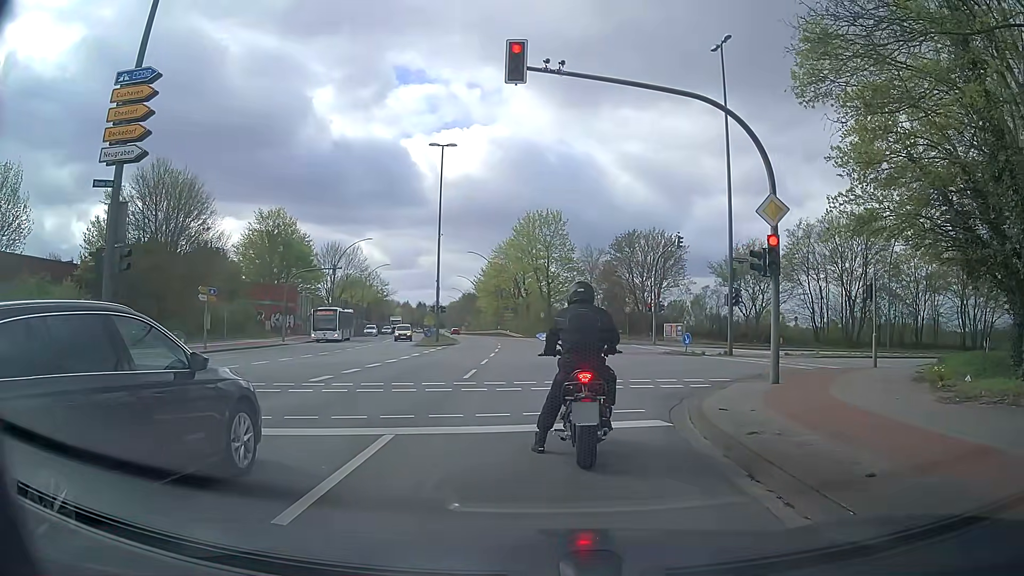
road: secondary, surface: asphalt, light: Day
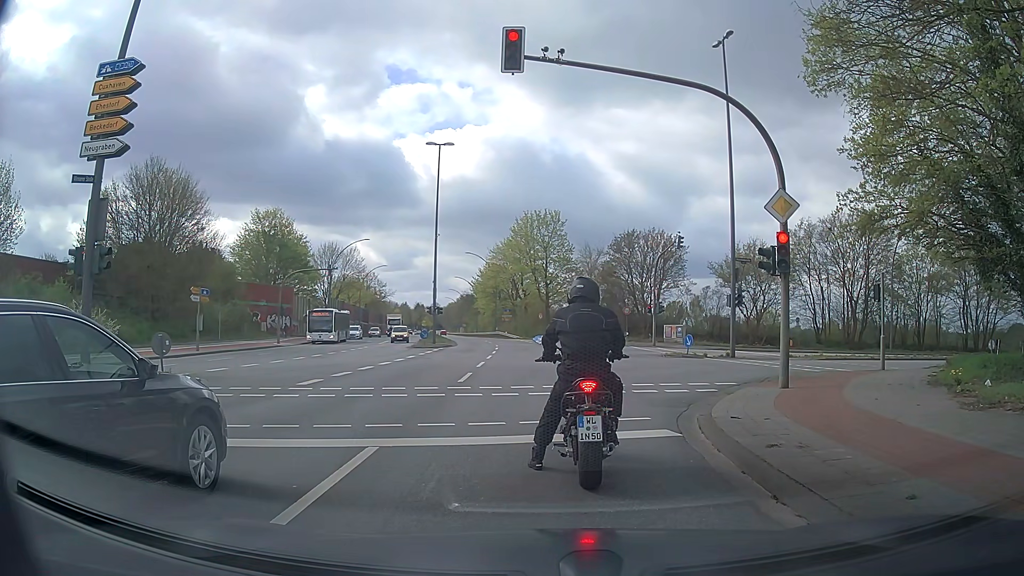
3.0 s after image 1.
(0.0, +0.7) m; 0°
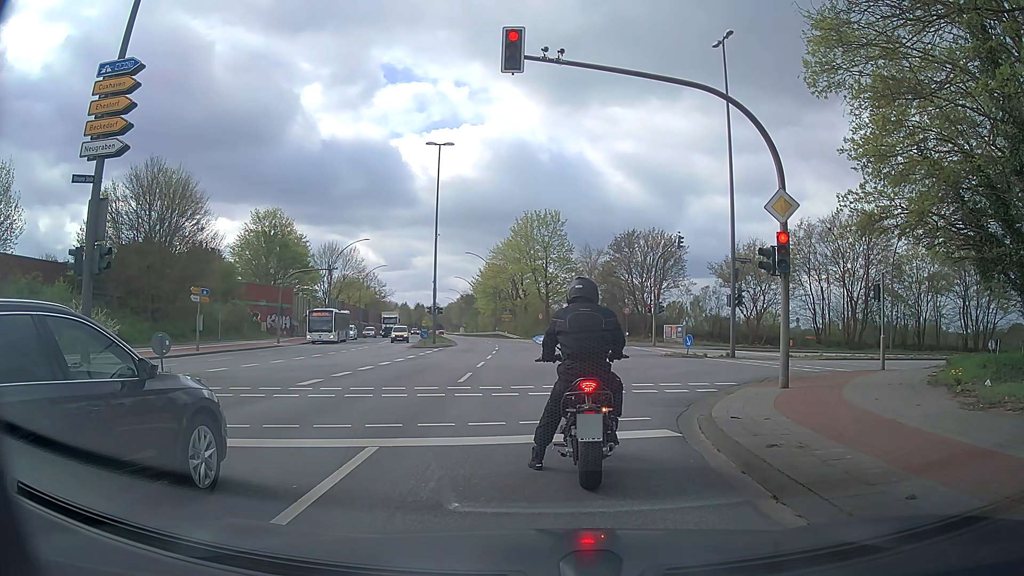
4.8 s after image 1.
(0.0, 0.0) m; 0°
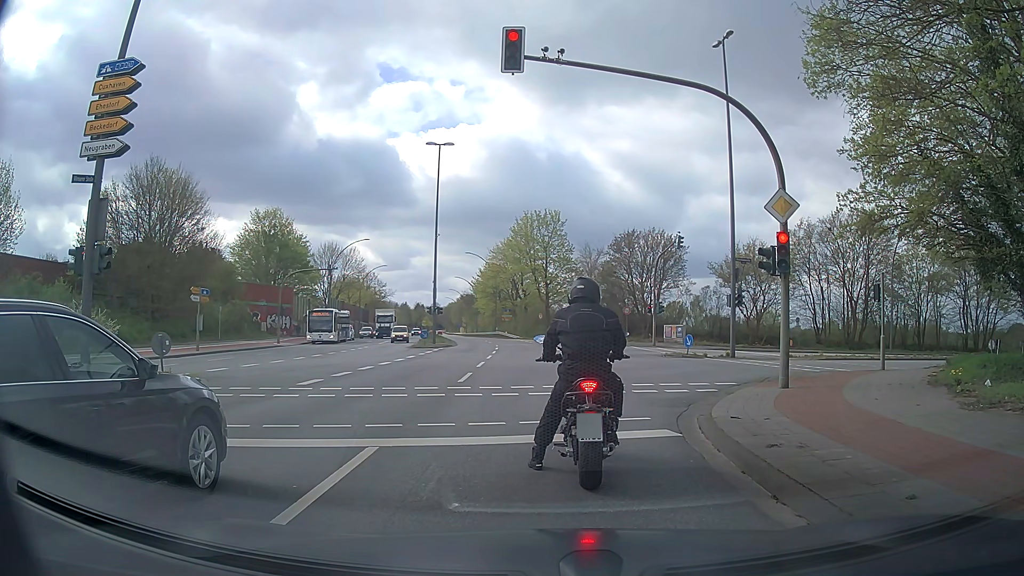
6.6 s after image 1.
(0.0, 0.0) m; 0°
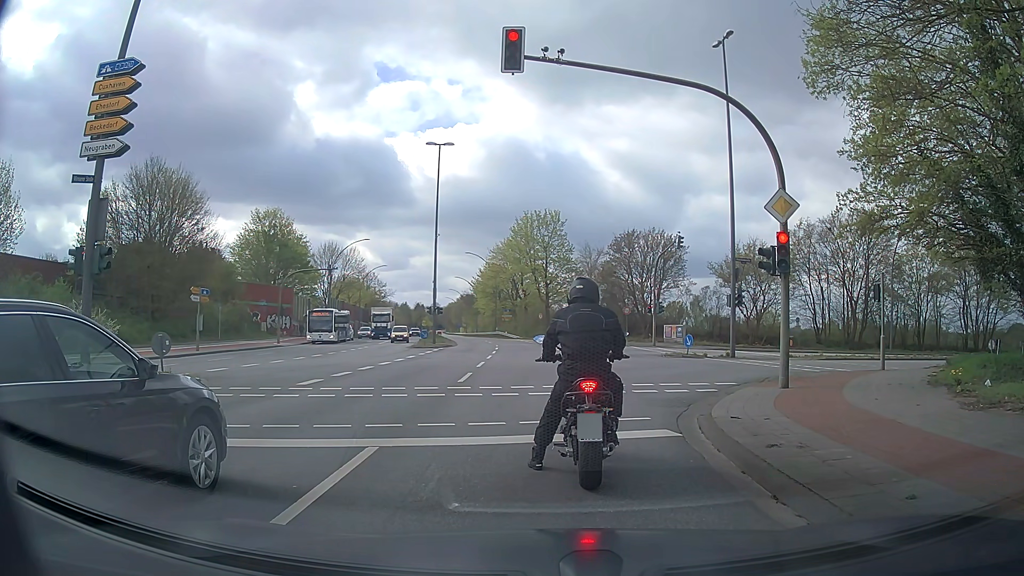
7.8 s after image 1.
(0.0, 0.0) m; 0°
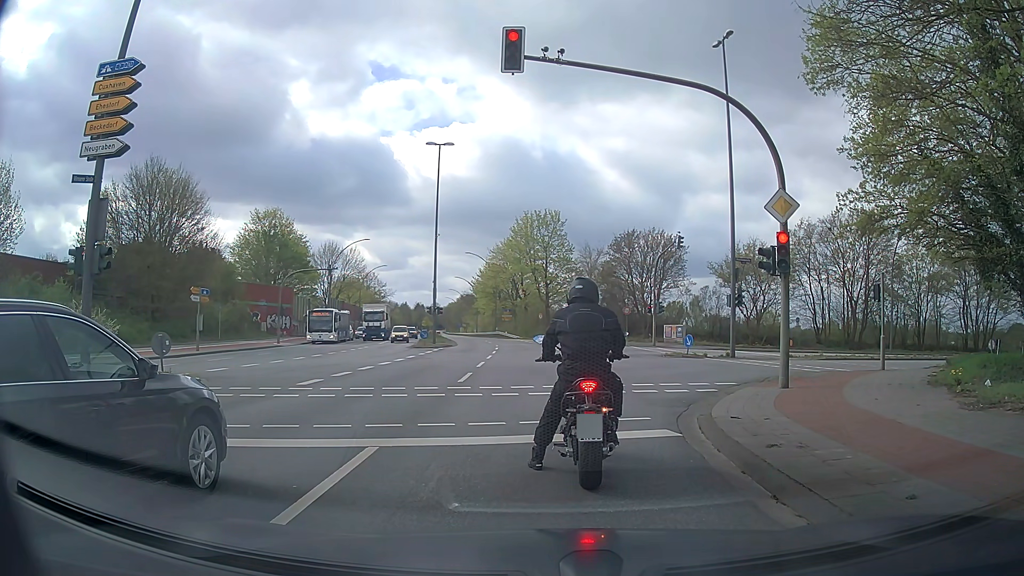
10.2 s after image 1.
(0.0, 0.0) m; 0°
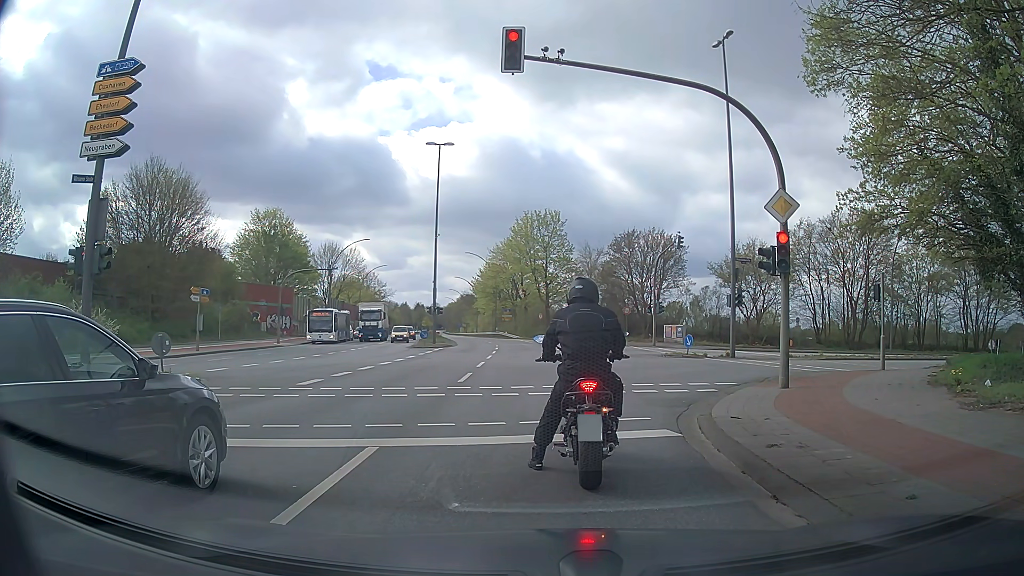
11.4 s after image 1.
(0.0, 0.0) m; 0°
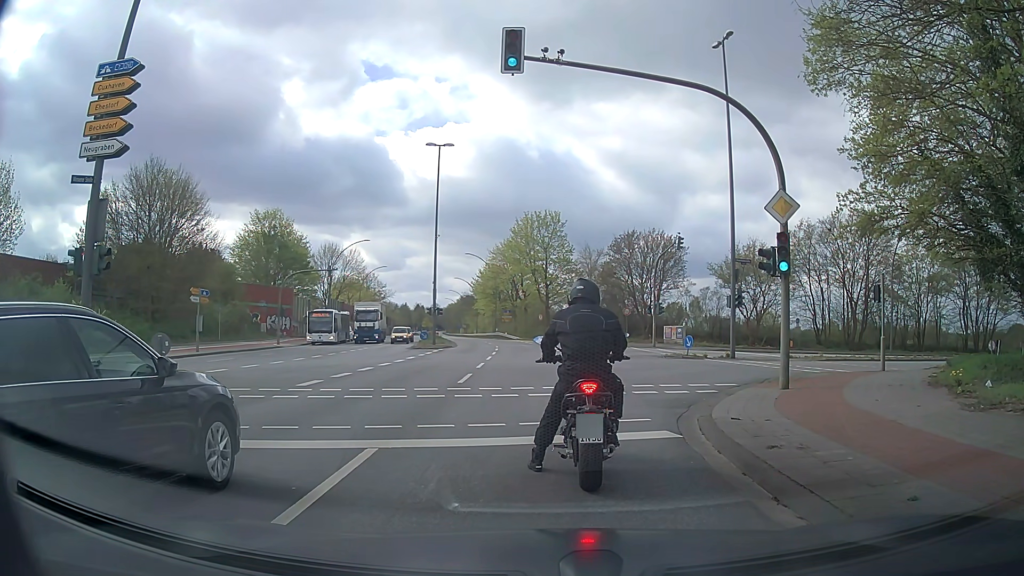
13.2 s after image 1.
(0.0, 0.0) m; 0°
